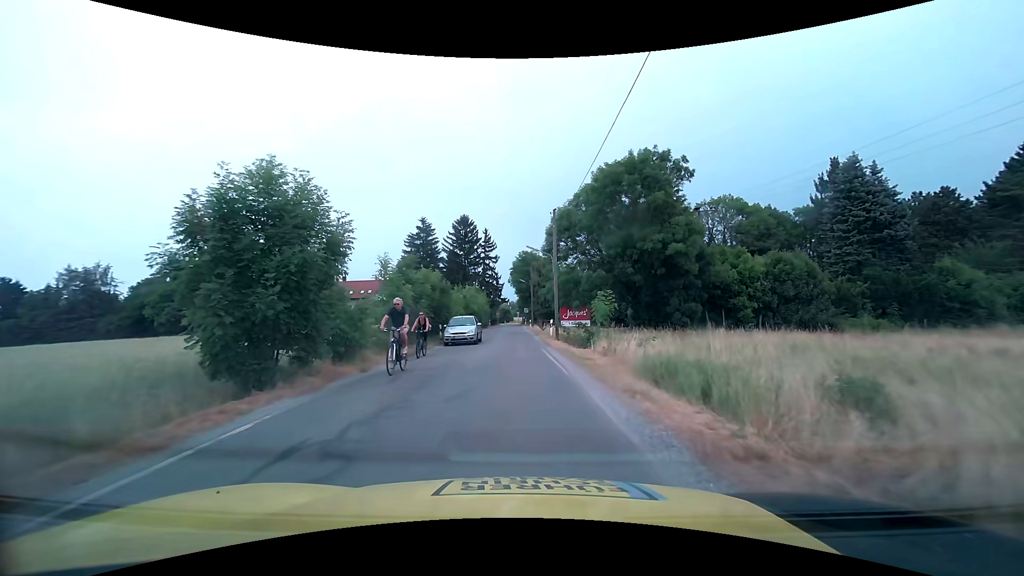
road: unclassified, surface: asphalt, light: Day
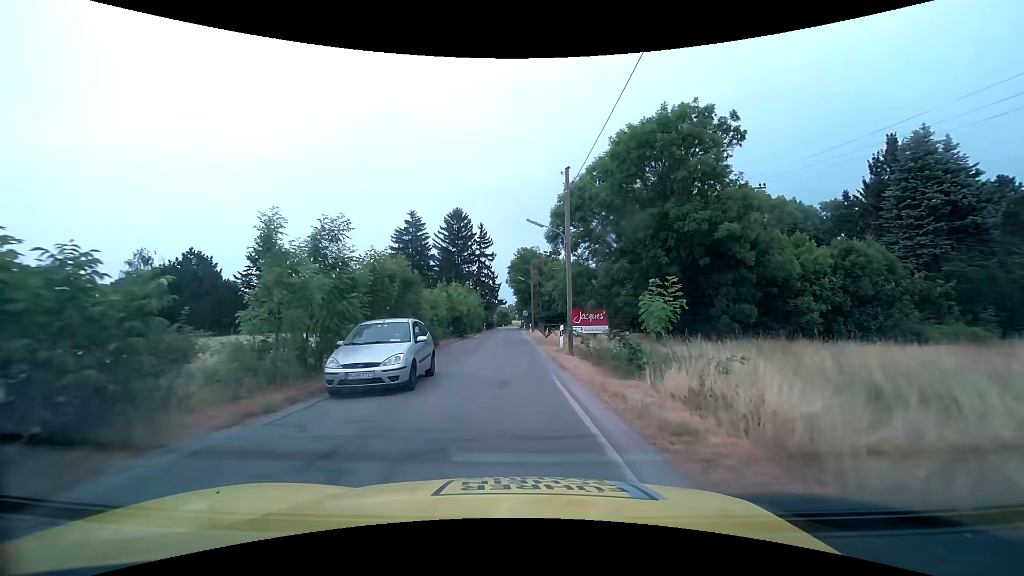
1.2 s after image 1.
(0.0, +8.7) m; 0°
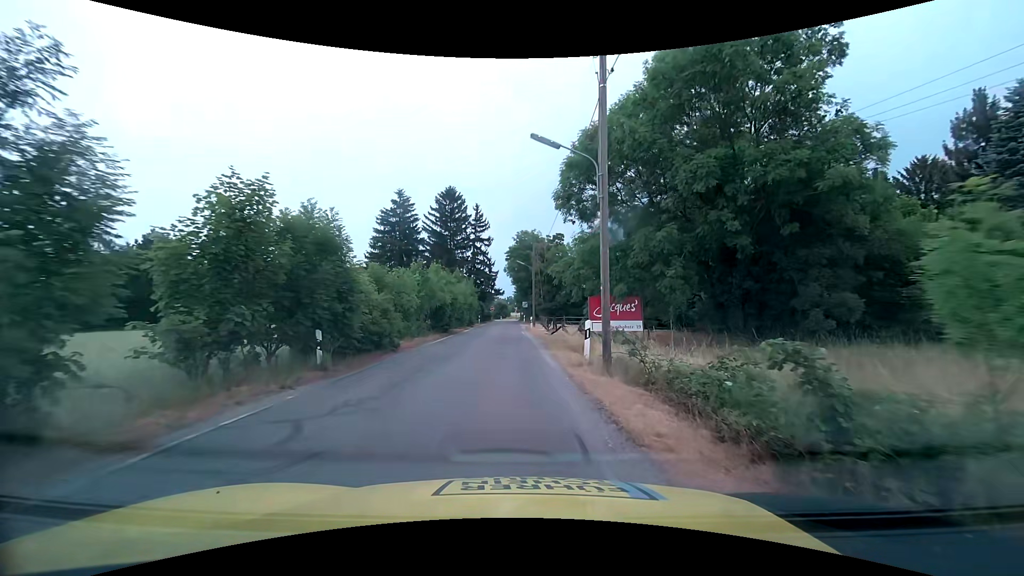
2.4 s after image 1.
(0.0, +8.7) m; 0°
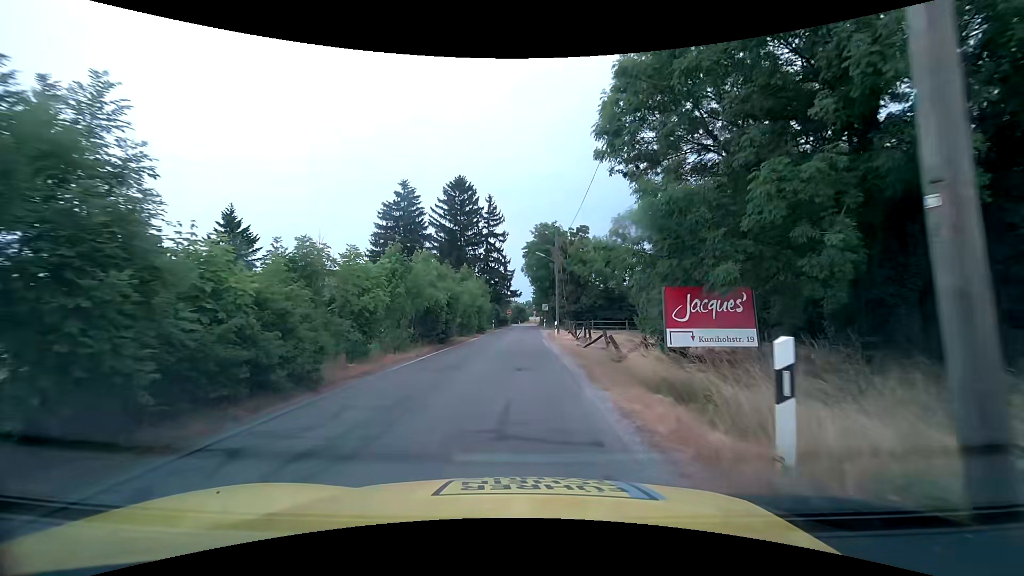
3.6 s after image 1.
(-0.1, +8.7) m; -2°
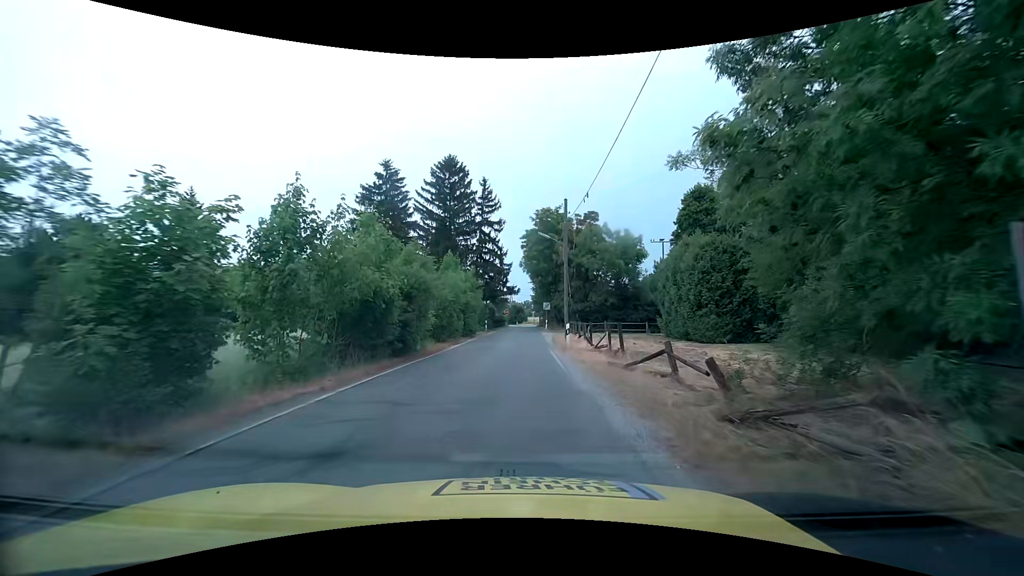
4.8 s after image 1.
(0.0, +8.7) m; 0°
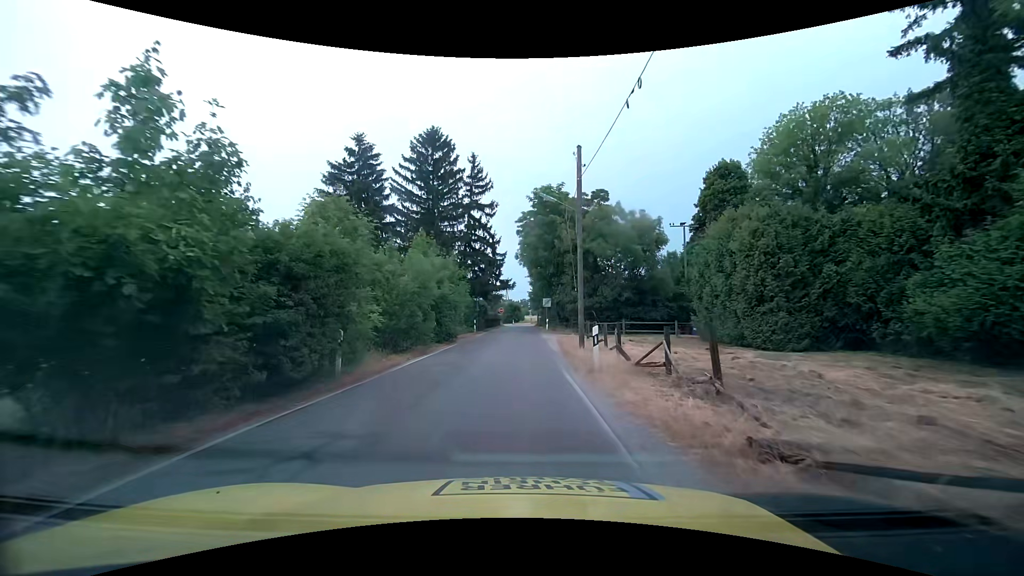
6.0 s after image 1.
(+0.1, +8.6) m; +1°
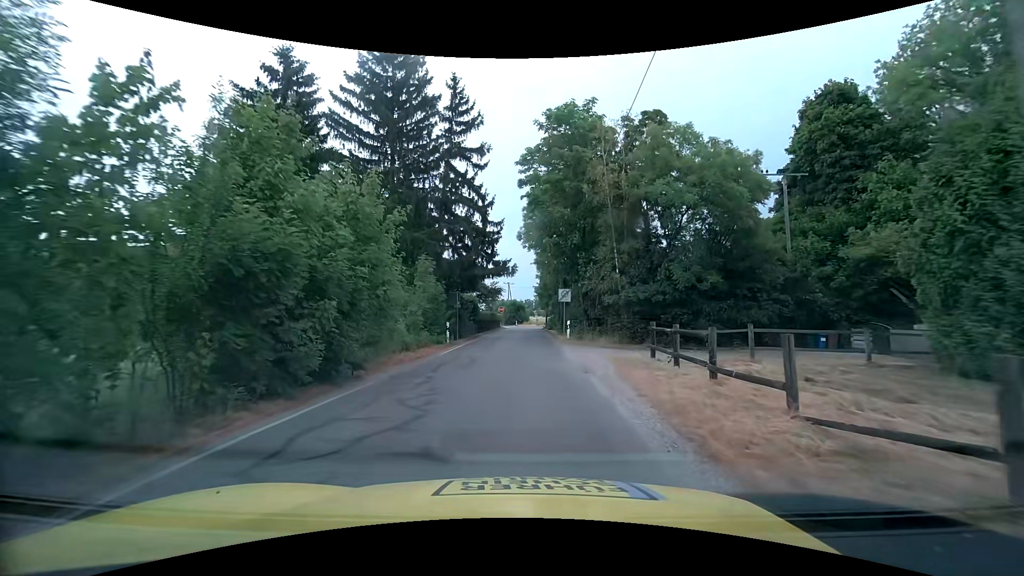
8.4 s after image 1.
(-0.2, +17.3) m; -1°
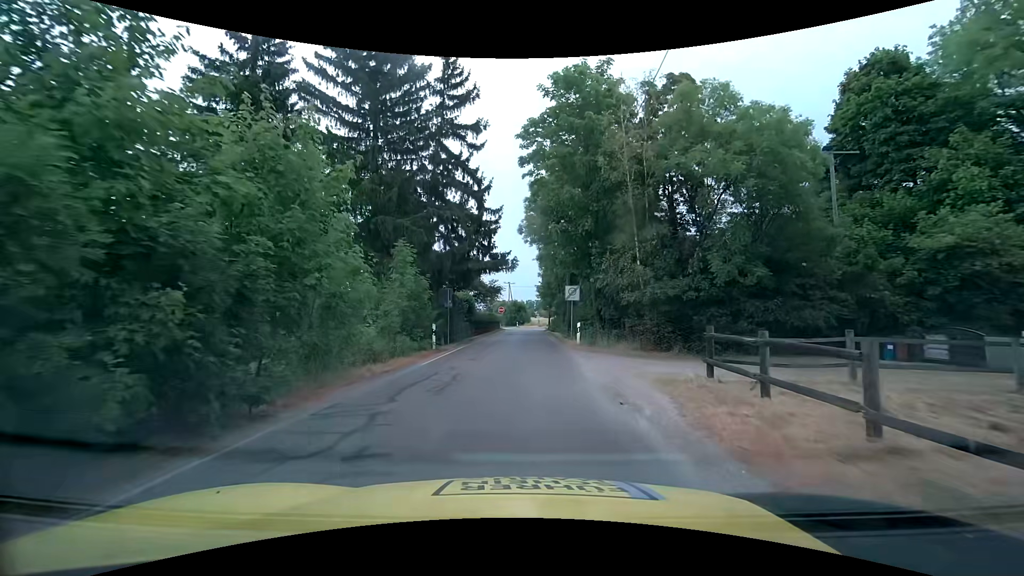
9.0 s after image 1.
(0.0, +4.3) m; 0°
